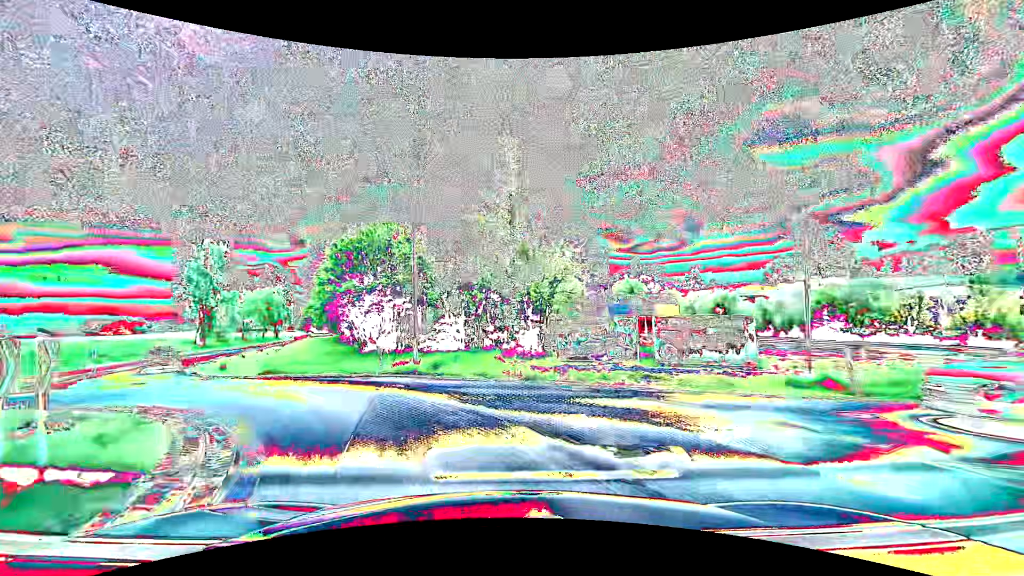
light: Day
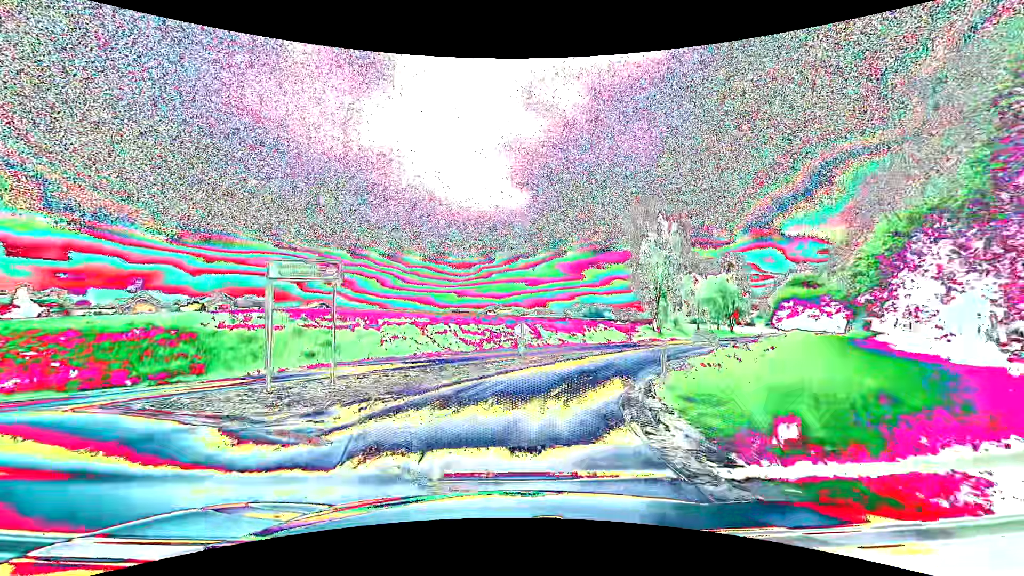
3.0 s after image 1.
(-10.8, +19.8) m; -47°
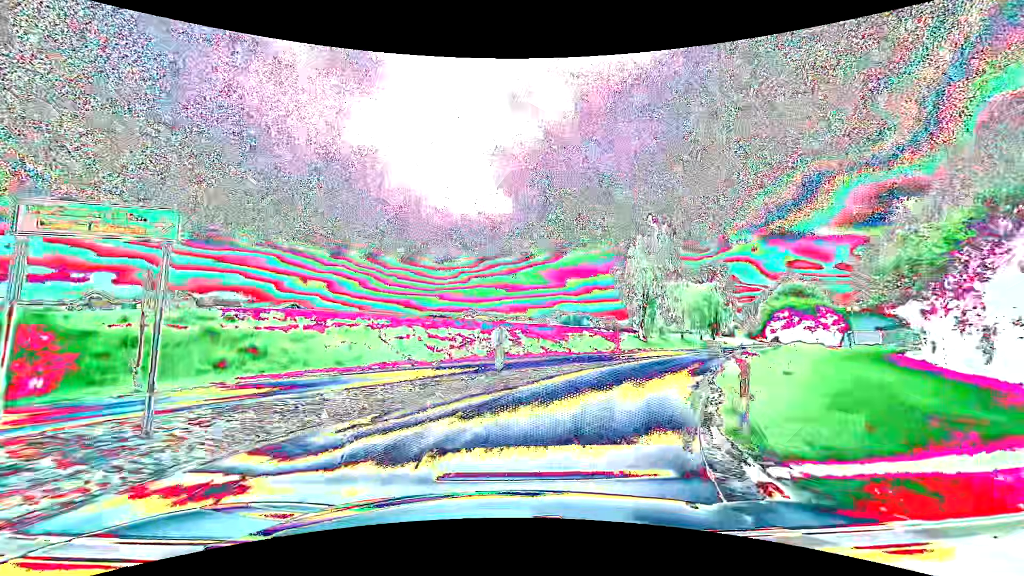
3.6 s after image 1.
(0.0, +5.6) m; +2°
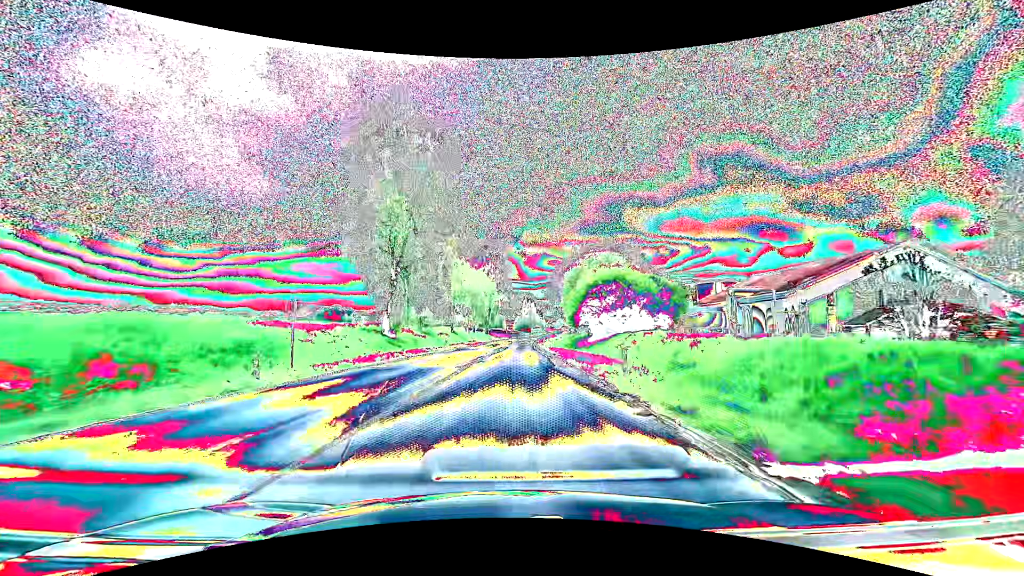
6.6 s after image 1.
(+10.0, +32.3) m; +26°
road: secondary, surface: asphalt
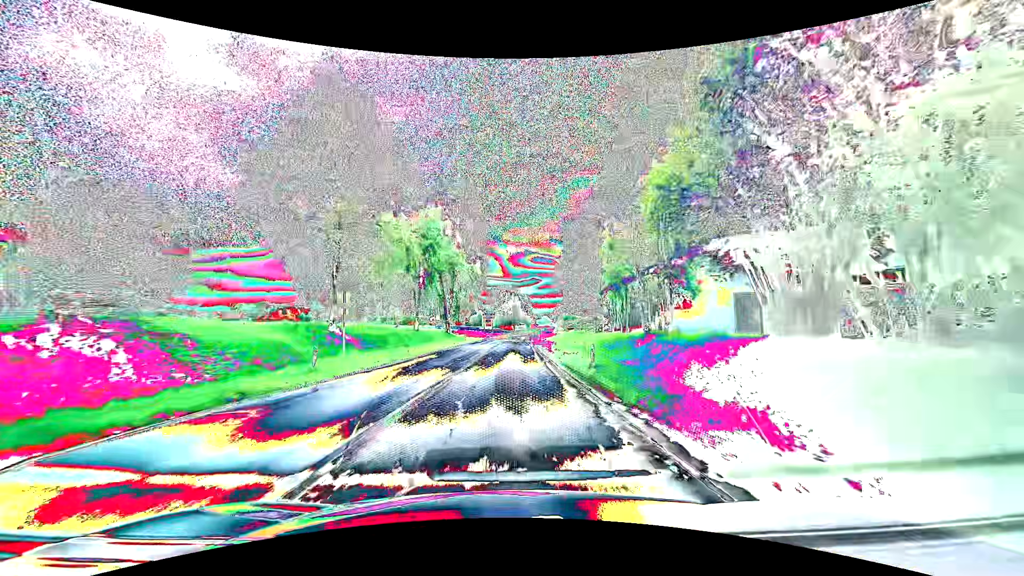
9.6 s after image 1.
(+1.1, +47.8) m; +2°
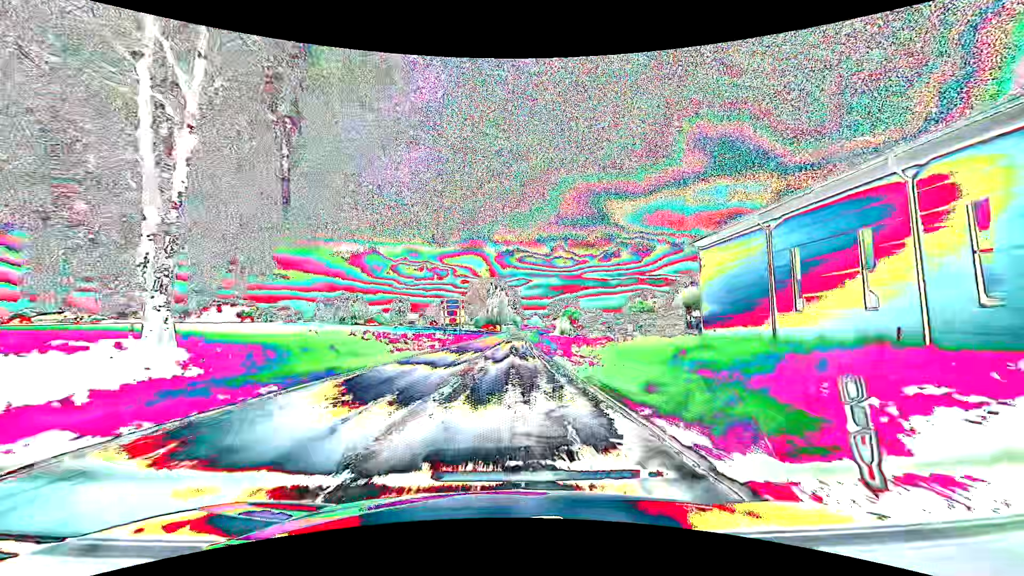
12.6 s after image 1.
(+0.3, +60.3) m; +1°
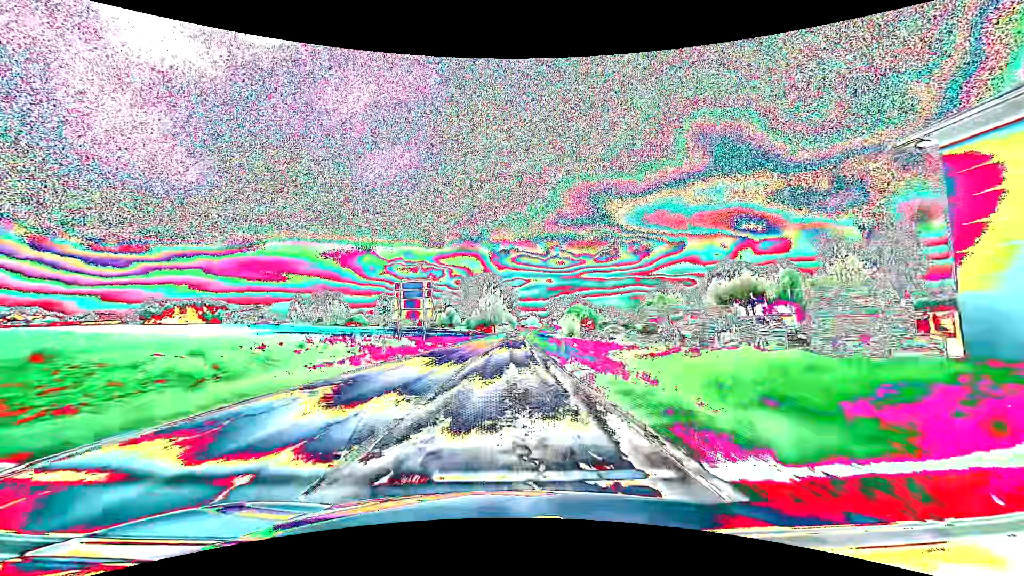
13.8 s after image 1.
(+0.3, +26.9) m; +1°
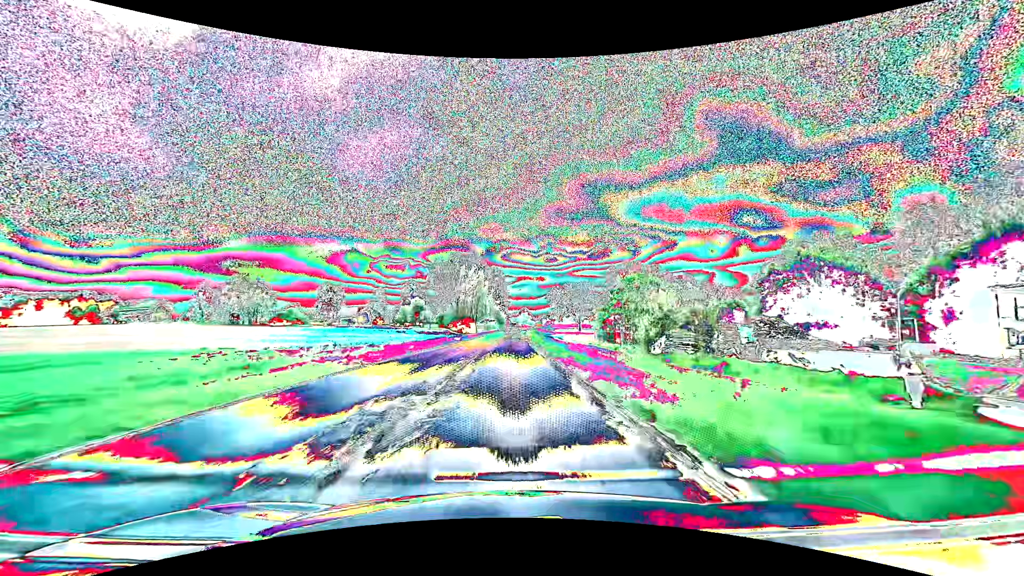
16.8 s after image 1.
(+0.6, +70.7) m; +1°
(0, +10) (0, +20) (0, +30) (0, +40) (0, +50) (+1, +60) (+1, +70) (+1, +80) (+1, +90) (+1, +100) m
